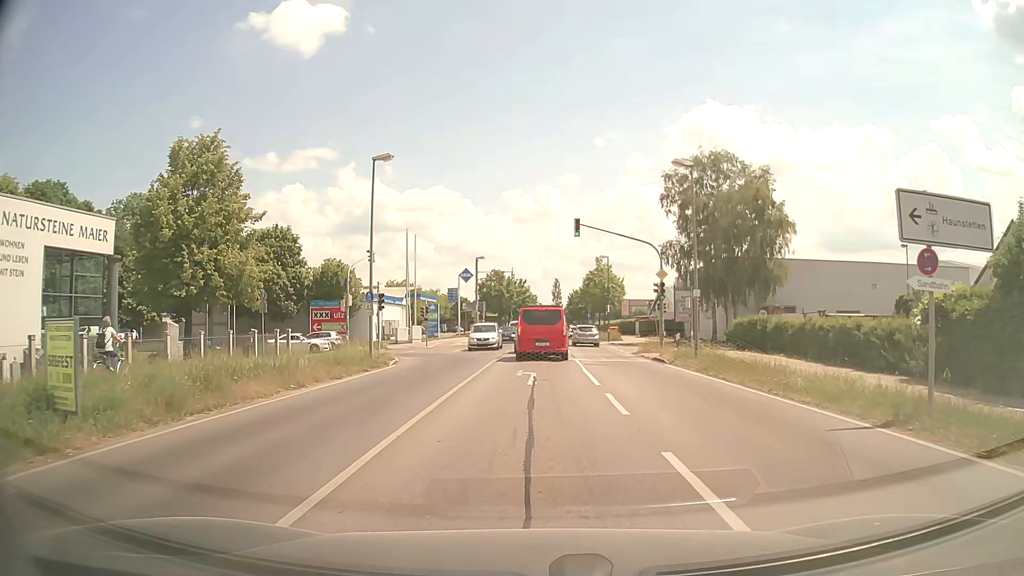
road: tertiary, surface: asphalt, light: Day
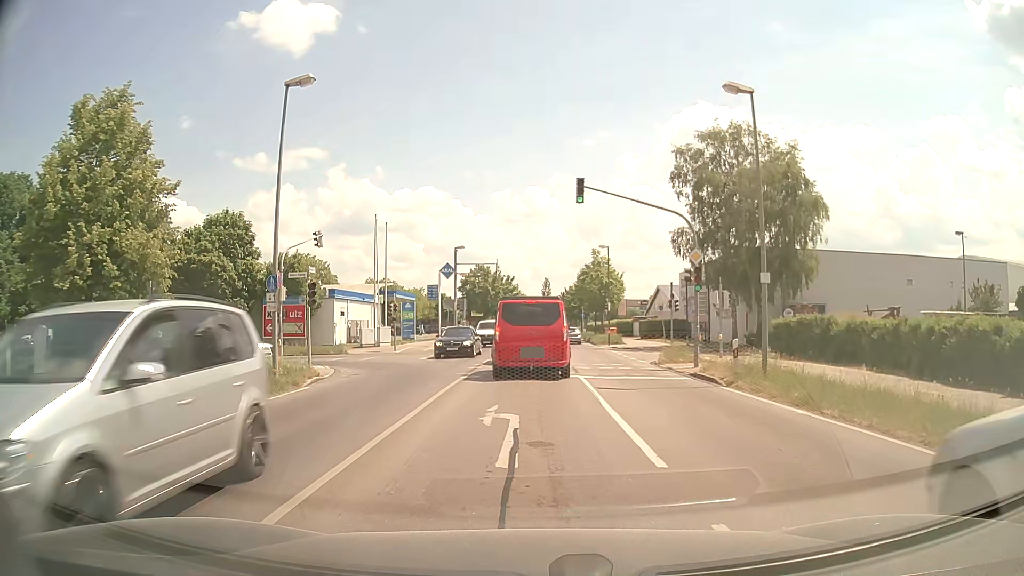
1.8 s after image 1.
(+0.1, +8.4) m; +1°
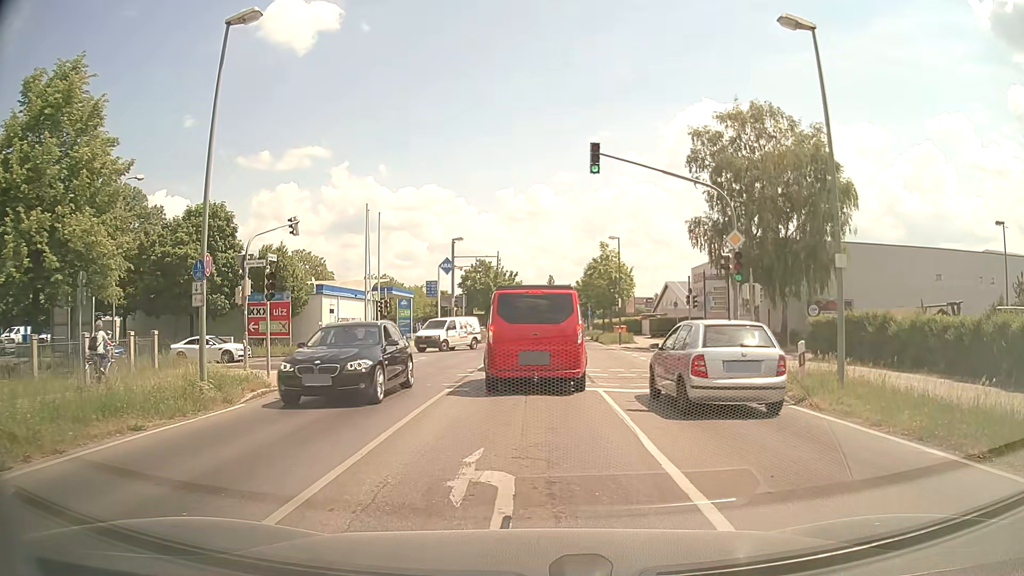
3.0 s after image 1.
(0.0, +4.0) m; 0°
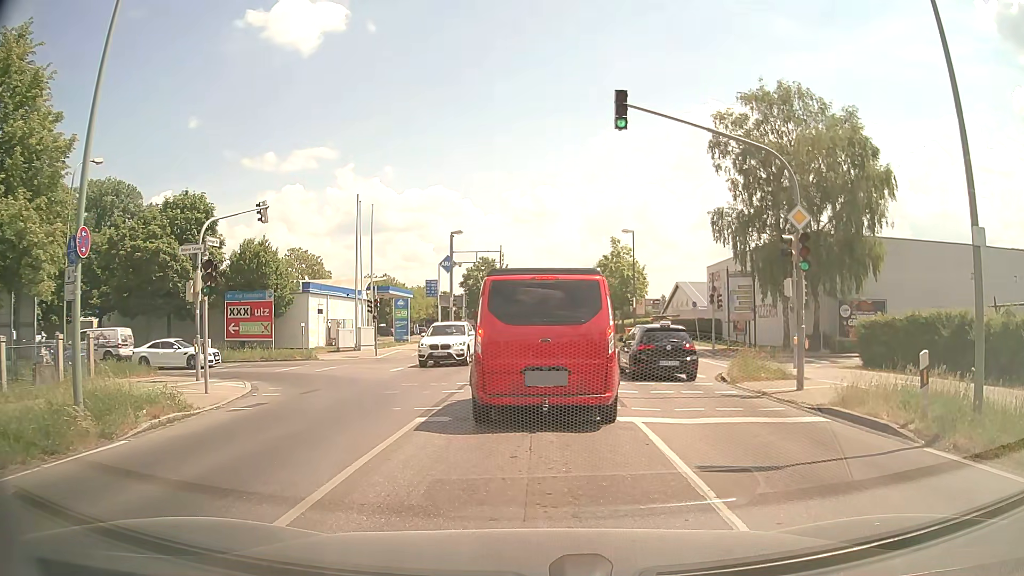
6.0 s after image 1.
(0.0, +4.1) m; -1°
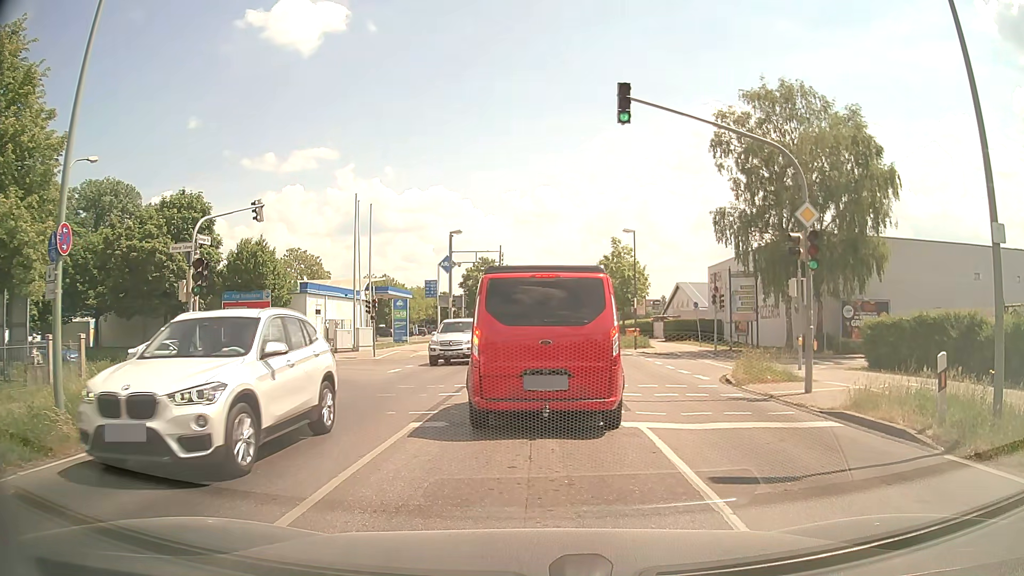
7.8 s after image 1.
(0.0, +0.5) m; 0°
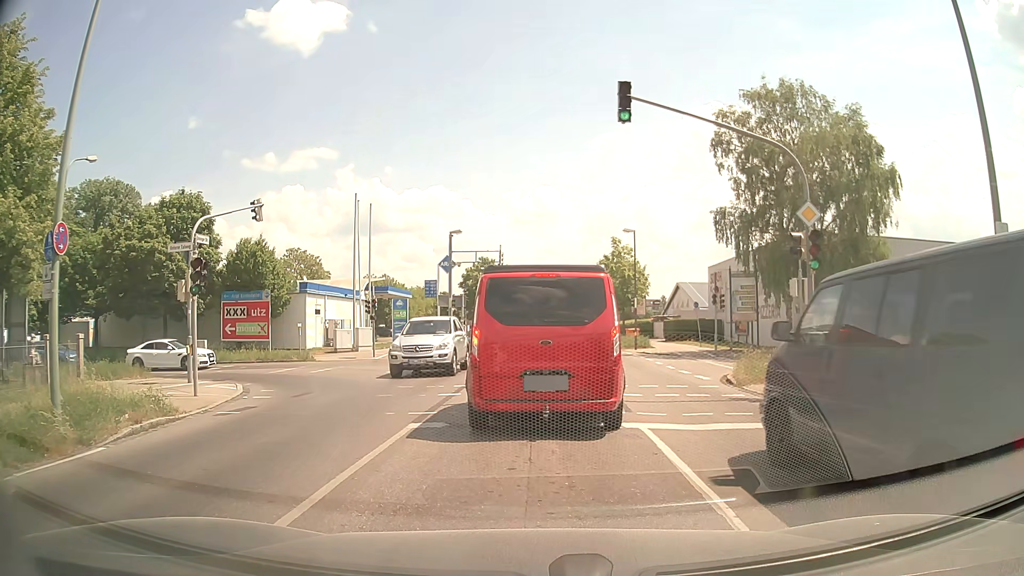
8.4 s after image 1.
(0.0, +0.1) m; 0°
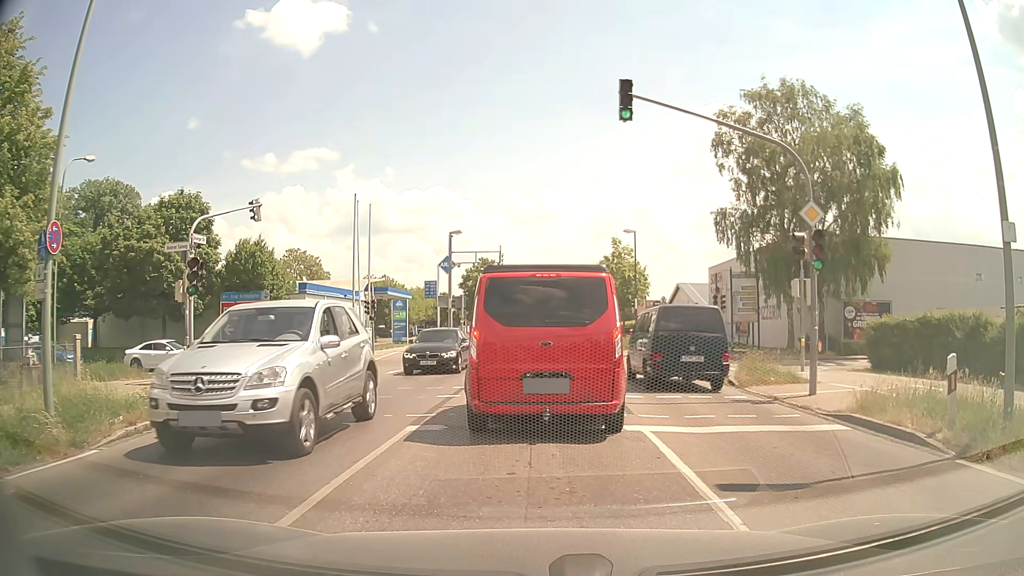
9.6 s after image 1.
(0.0, +0.2) m; 0°
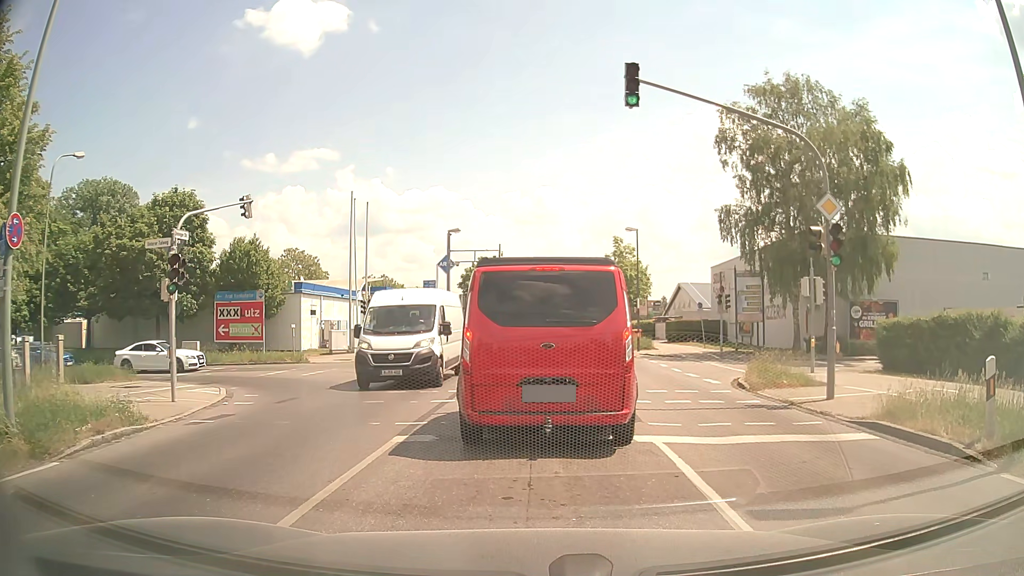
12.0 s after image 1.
(0.0, +0.9) m; 0°
